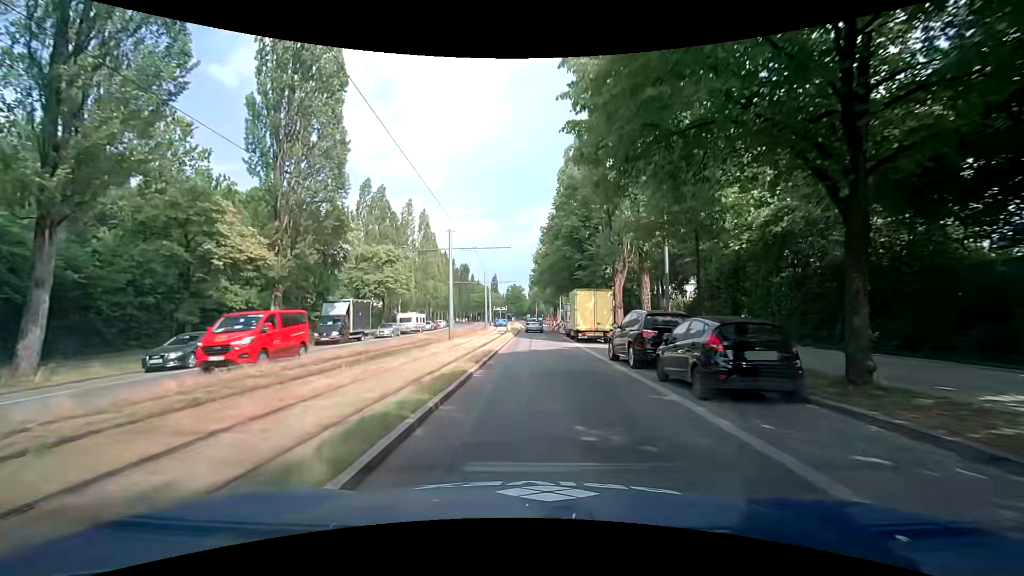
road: secondary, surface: asphalt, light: Day
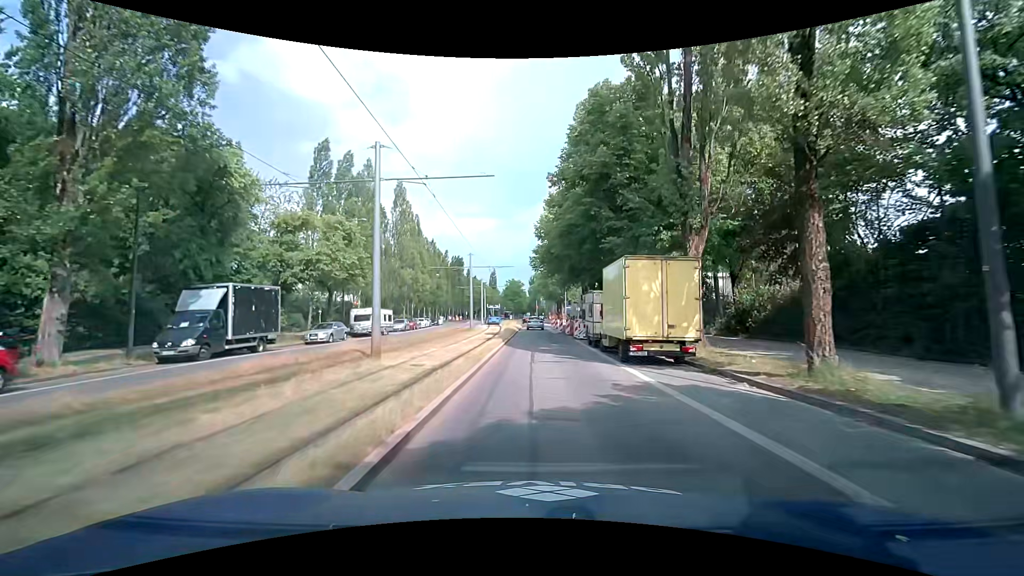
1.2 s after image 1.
(0.0, +15.2) m; +1°
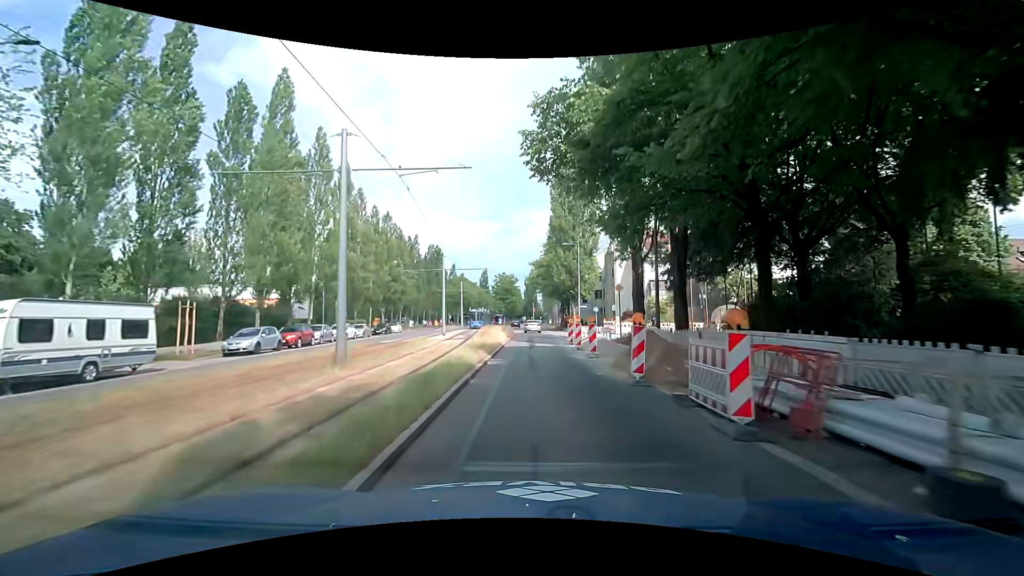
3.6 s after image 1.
(-0.3, +30.2) m; 0°
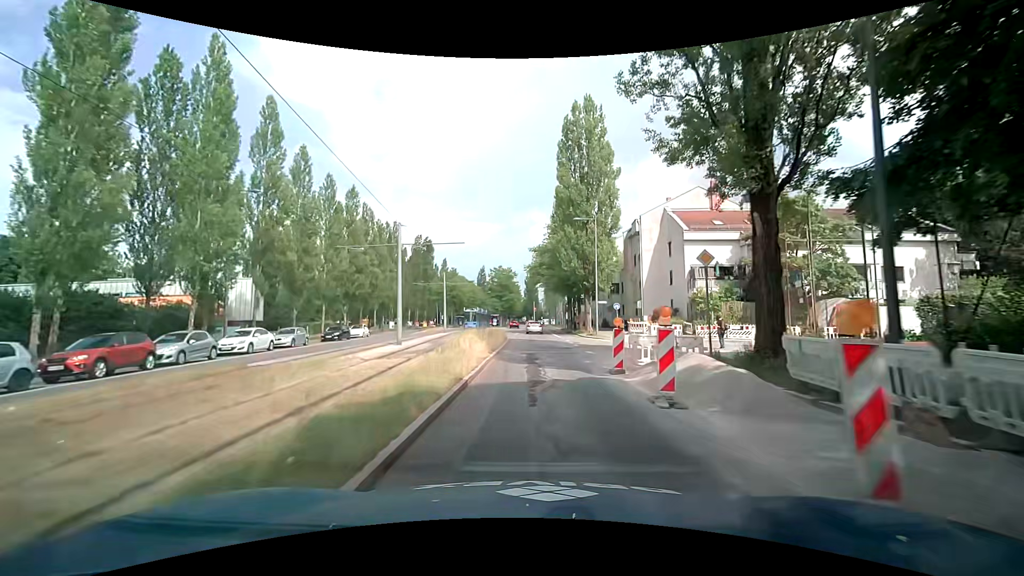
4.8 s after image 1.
(0.0, +15.0) m; -1°
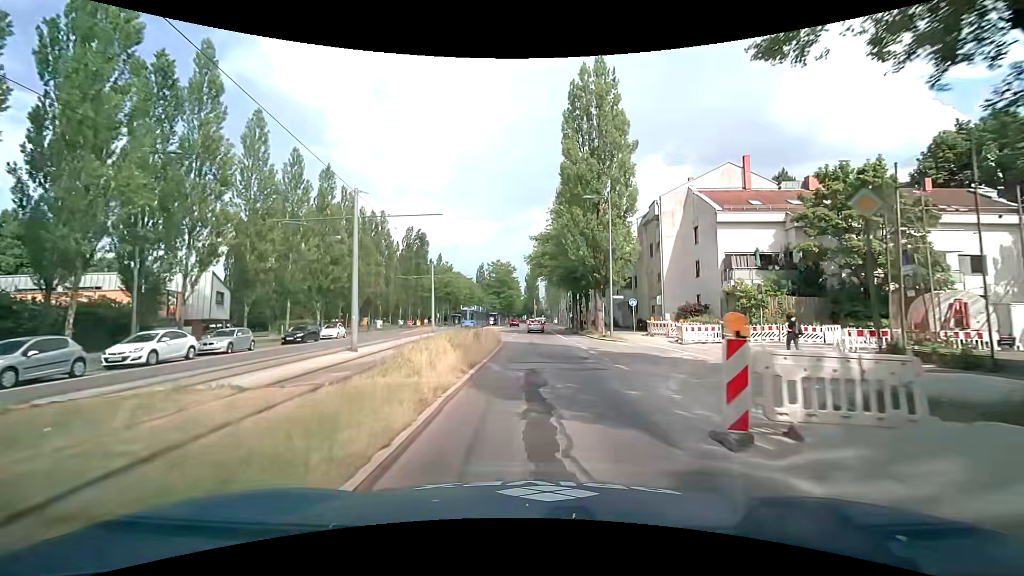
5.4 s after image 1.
(+0.1, +7.4) m; +1°
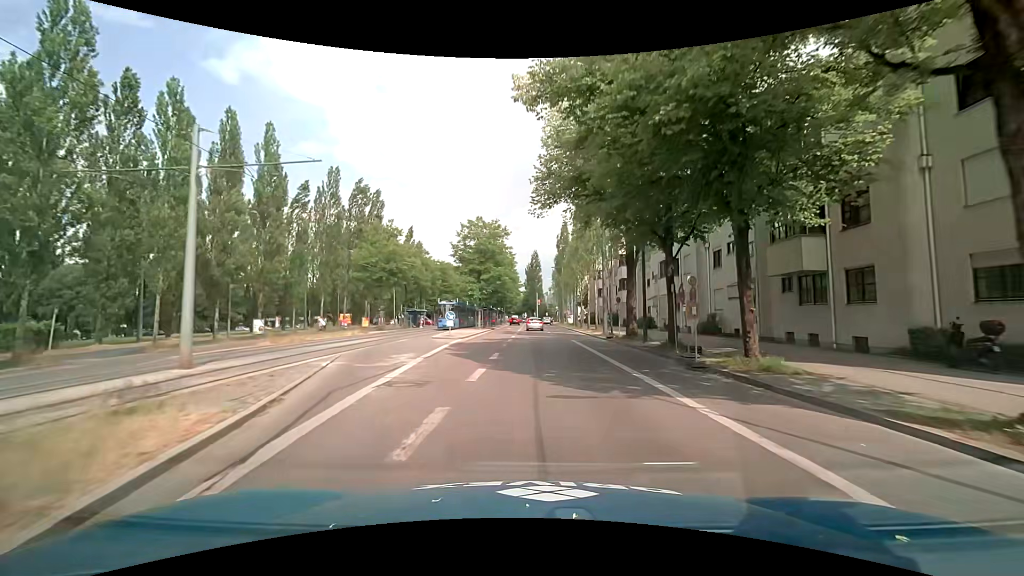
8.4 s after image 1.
(0.0, +36.3) m; 0°
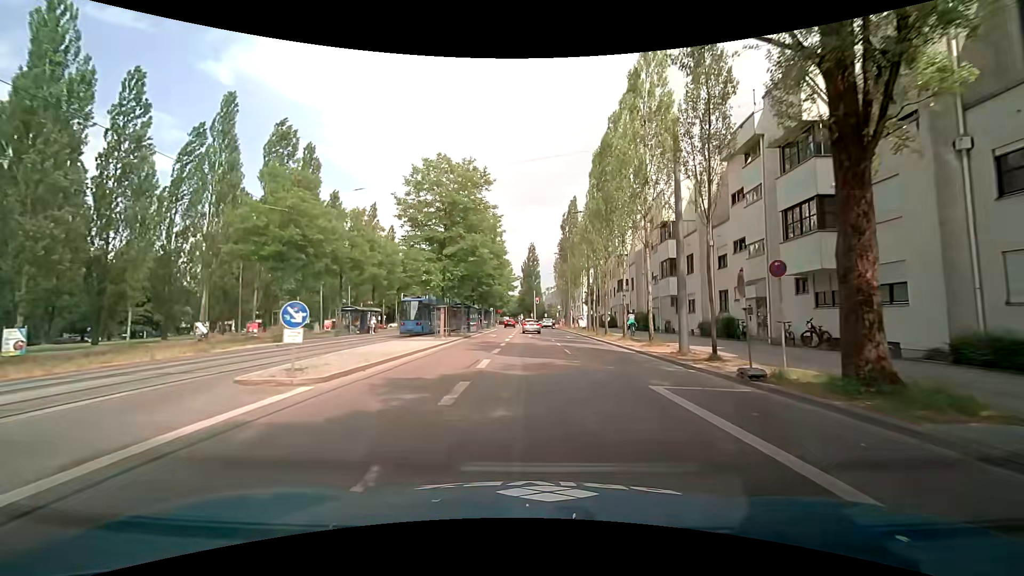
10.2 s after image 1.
(0.0, +20.8) m; 0°
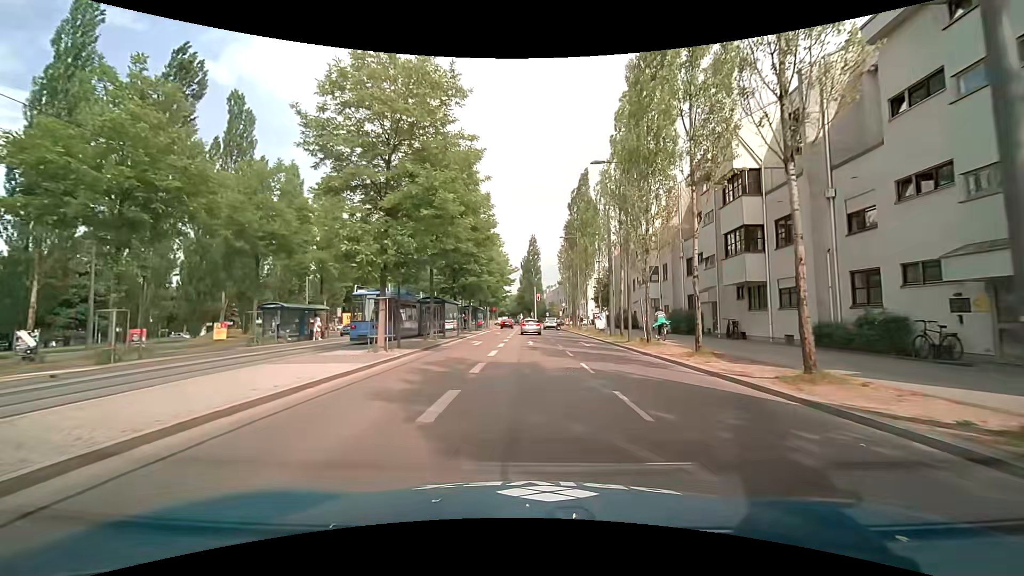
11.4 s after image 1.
(+0.1, +13.0) m; +1°
